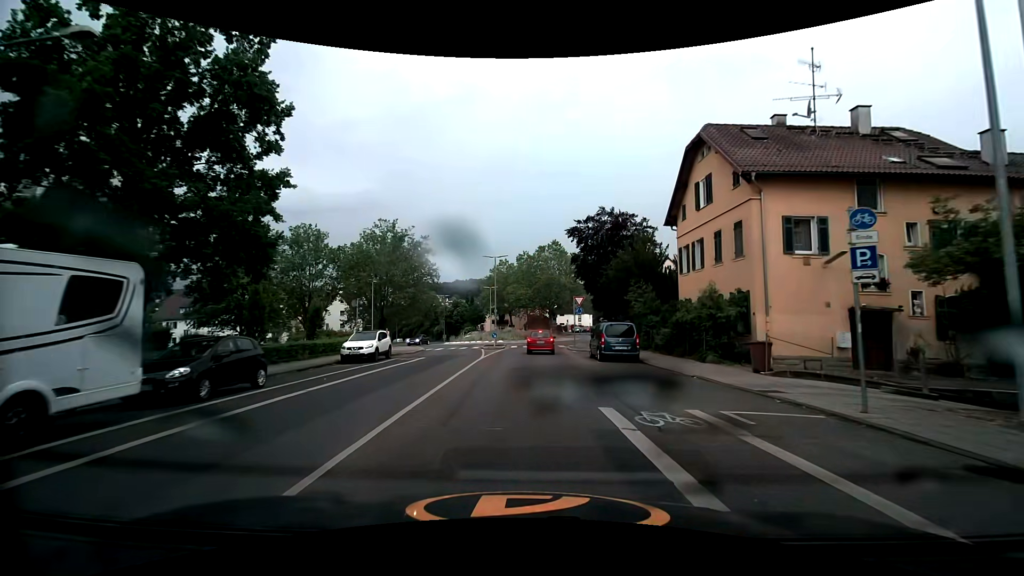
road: secondary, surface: asphalt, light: Day
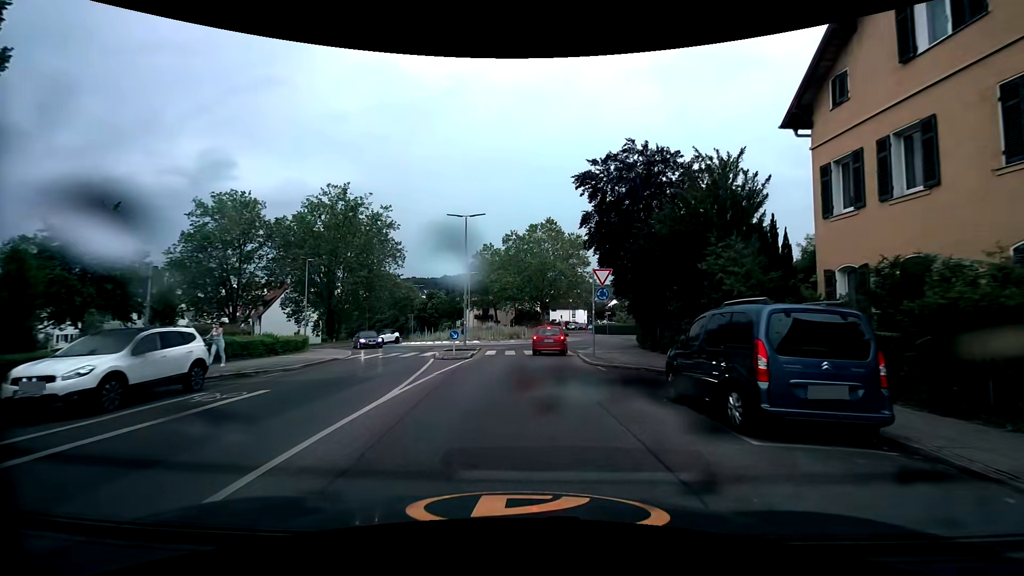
(+0.1, +15.6) m; +1°
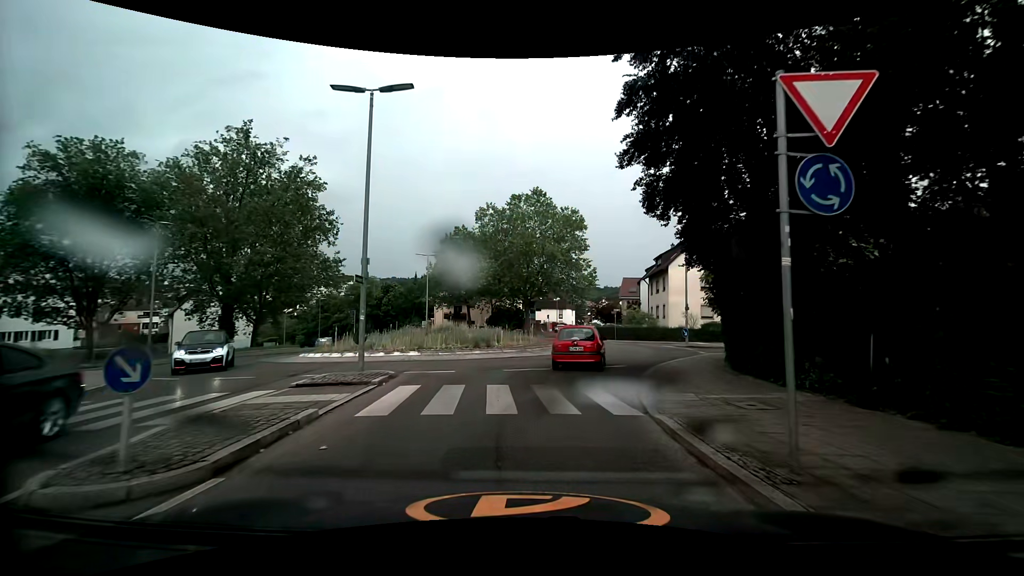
(+0.1, +16.4) m; +1°
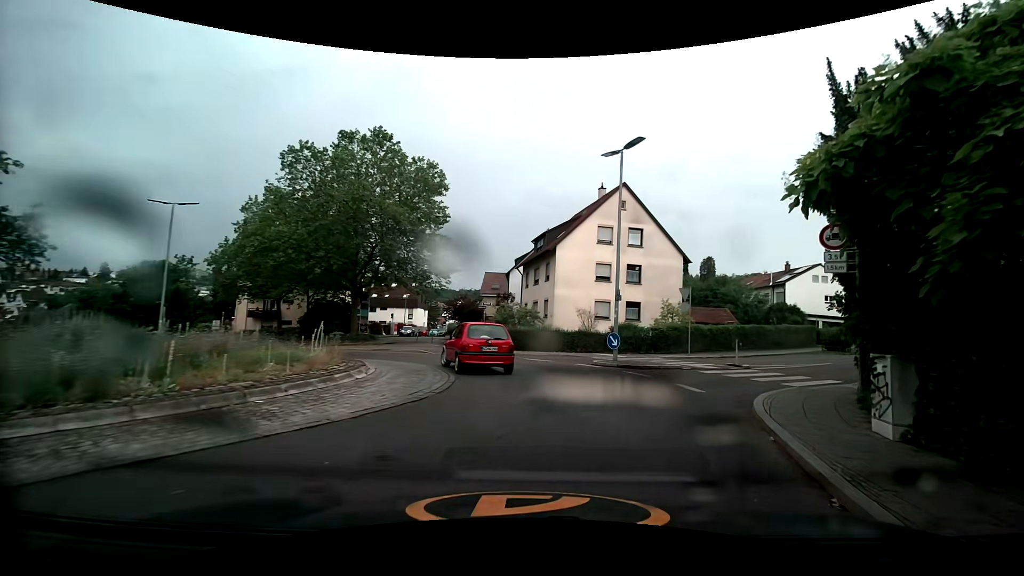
(+1.7, +16.4) m; +18°
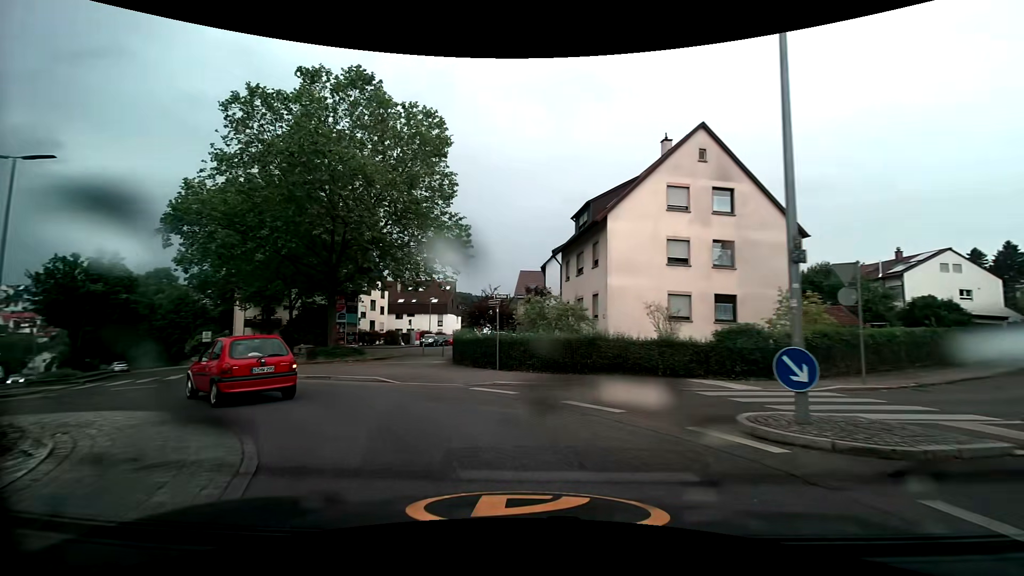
(+0.4, +11.2) m; -5°
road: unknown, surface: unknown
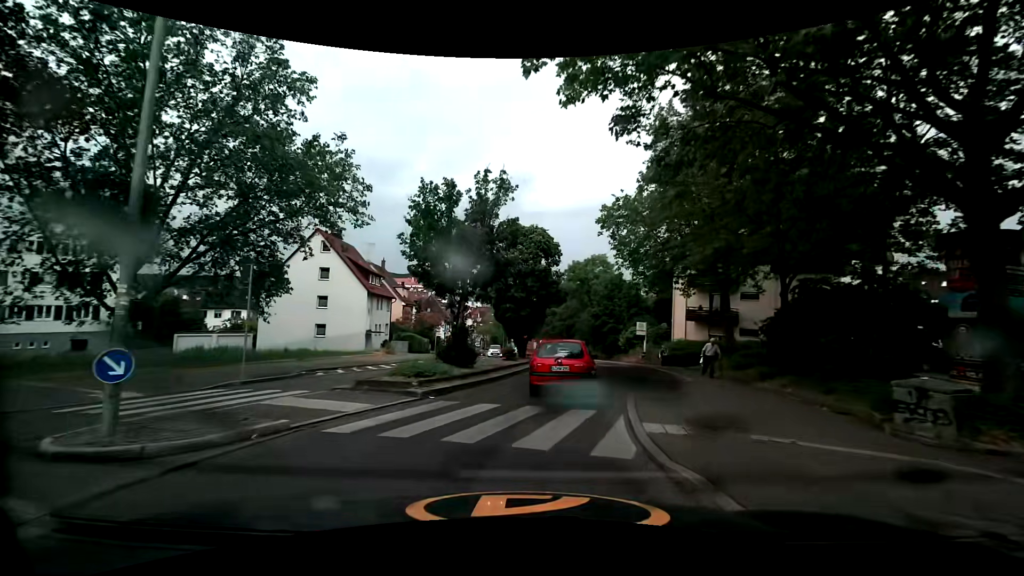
(-8.9, +16.3) m; -46°
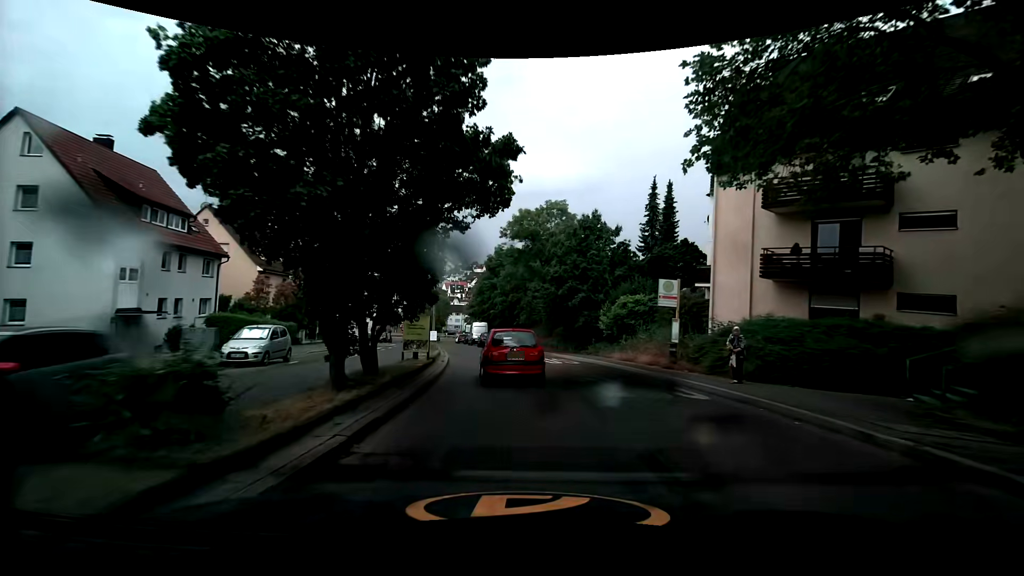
(+1.7, +22.6) m; +7°
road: secondary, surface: asphalt
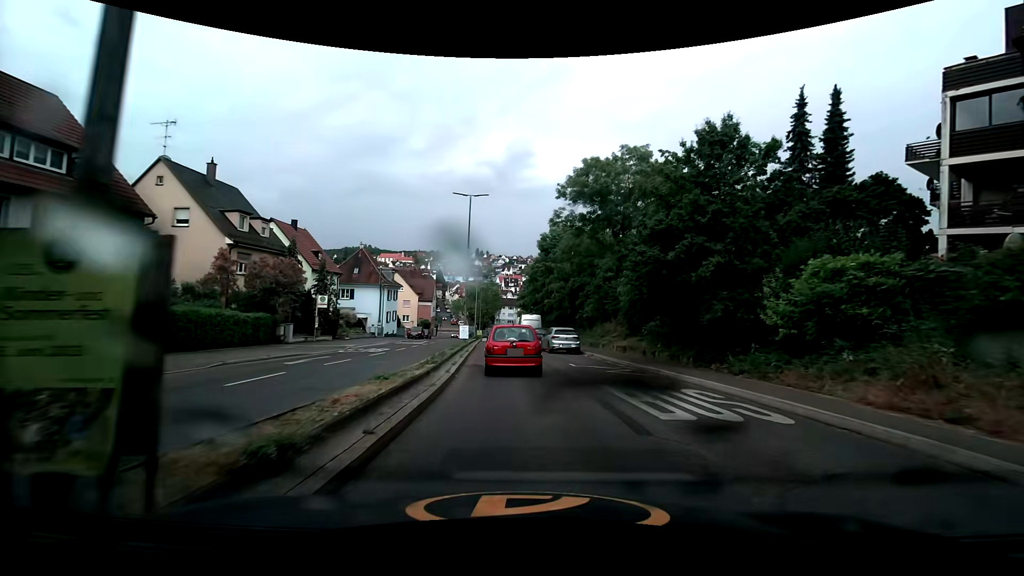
(-0.7, +14.1) m; -8°
(0, +10) (-1, +20) (-1, +30) (-2, +40) (-2, +50) (-3, +60) (-3, +70) (-4, +80) (-4, +90) (-4, +100) m
